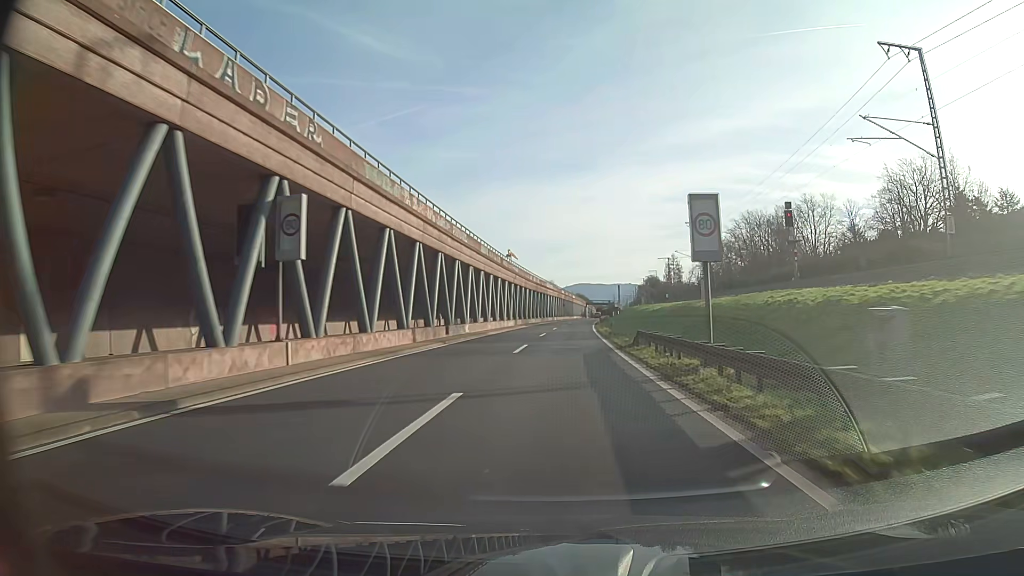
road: trunk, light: Day
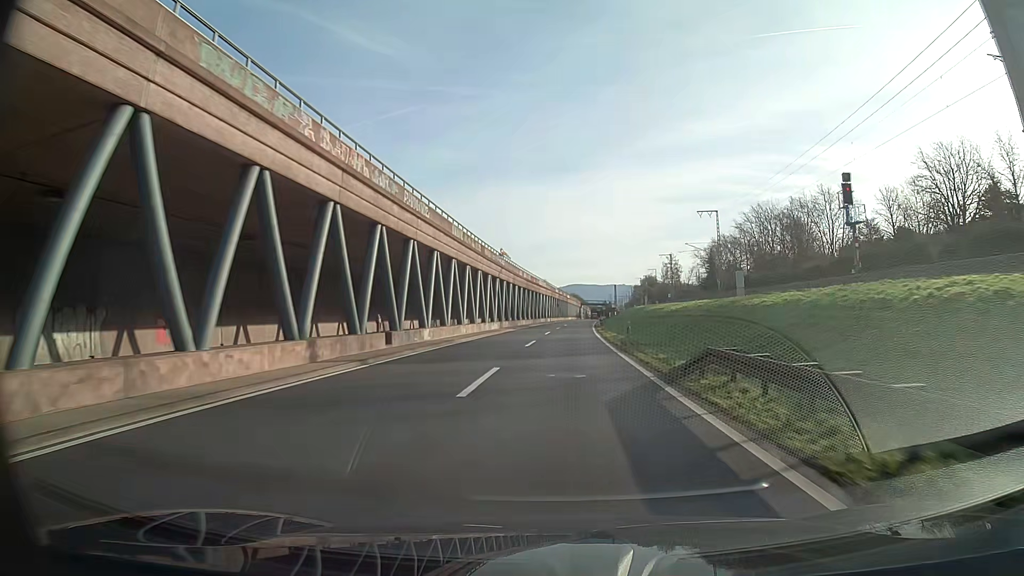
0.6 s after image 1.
(+0.1, +12.1) m; +1°
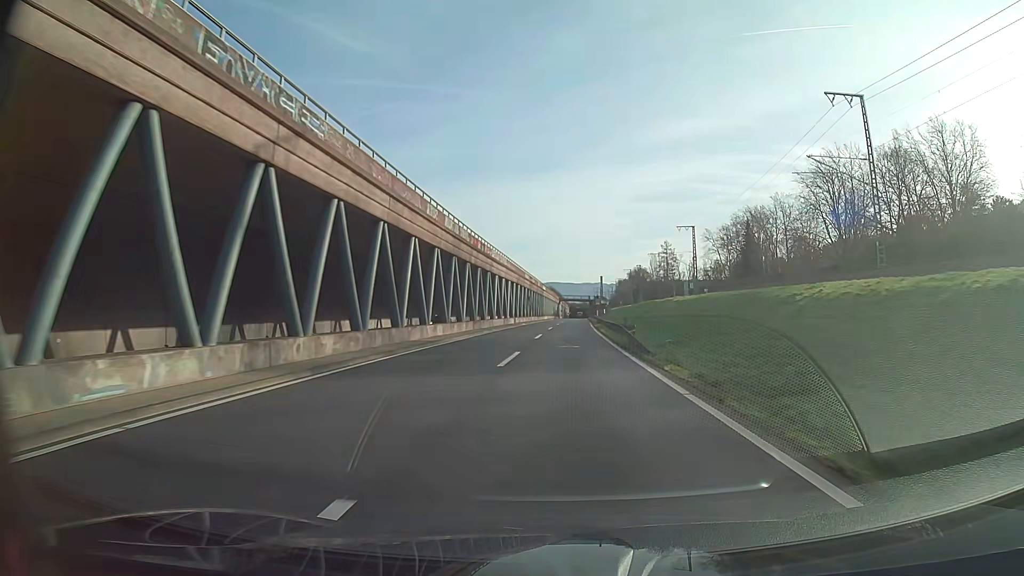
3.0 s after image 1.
(+0.9, +48.5) m; +2°
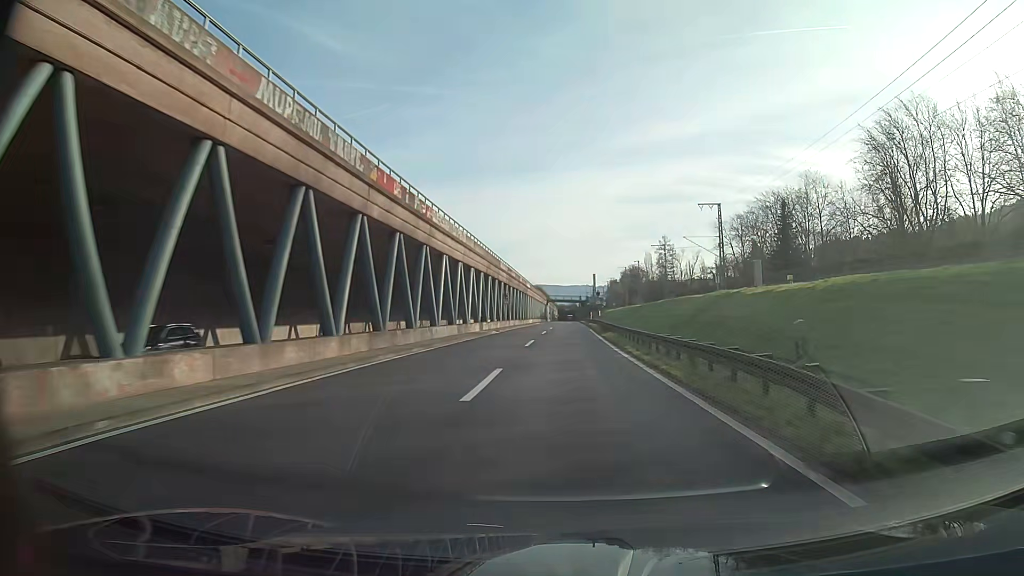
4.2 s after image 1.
(+0.2, +24.3) m; +1°
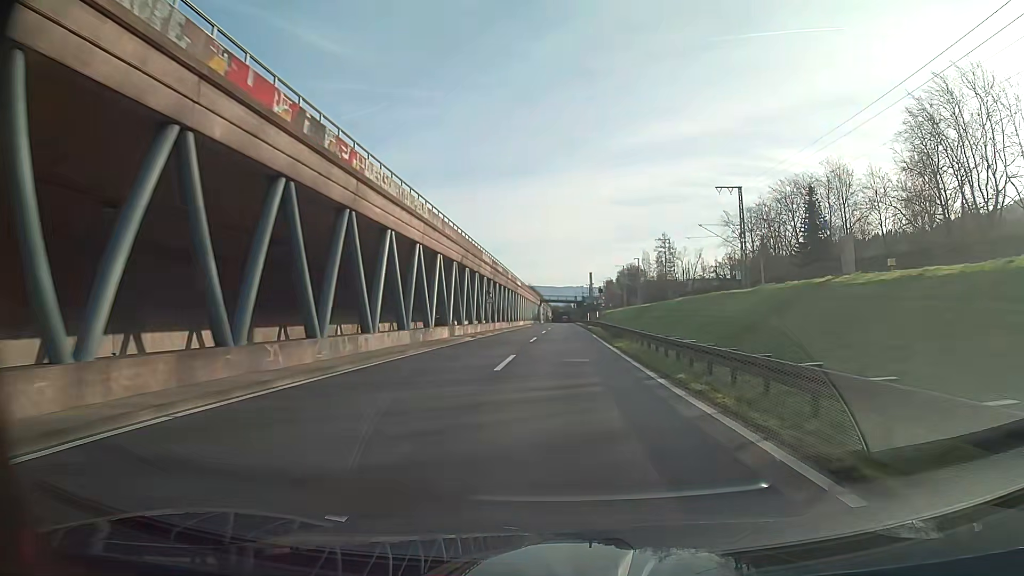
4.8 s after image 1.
(0.0, +12.1) m; 0°
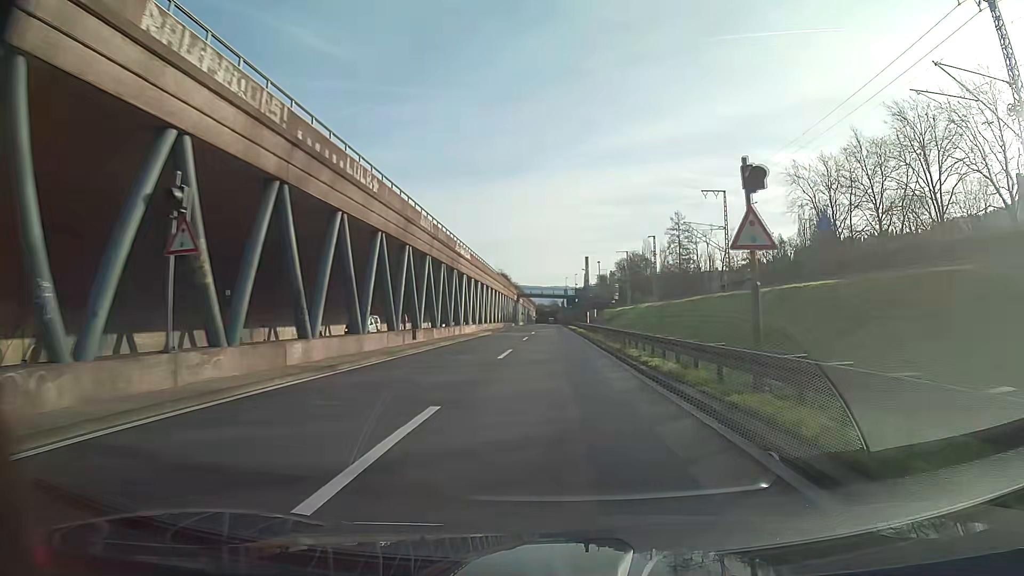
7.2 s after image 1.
(+0.6, +48.5) m; +1°
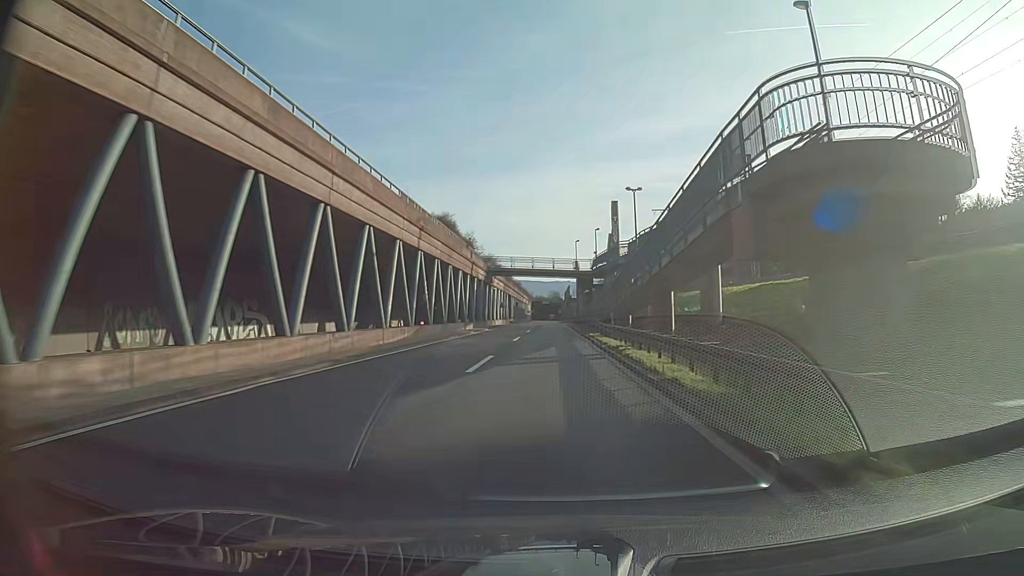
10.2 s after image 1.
(0.0, +60.9) m; 0°
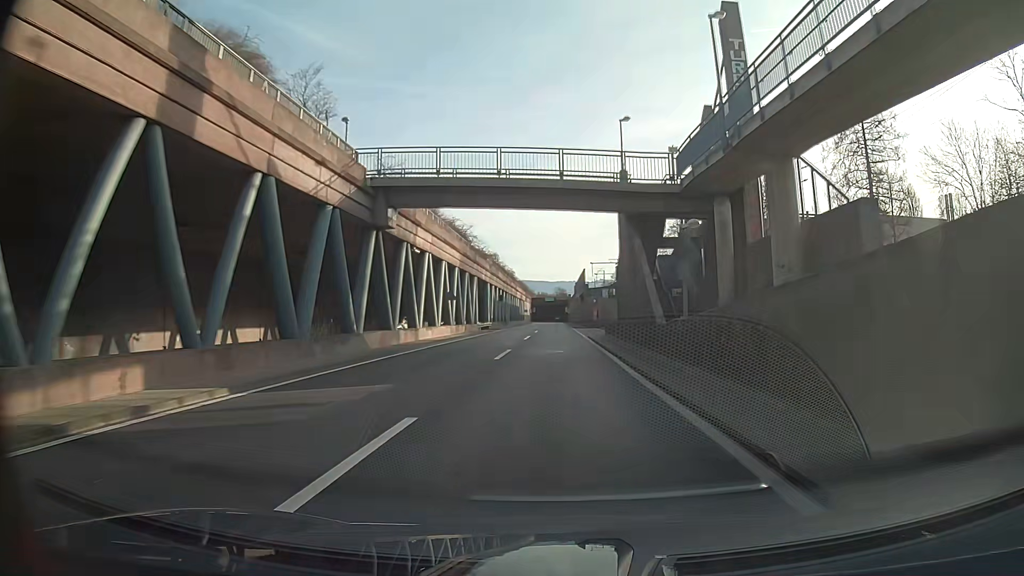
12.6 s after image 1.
(-0.1, +48.8) m; 0°
